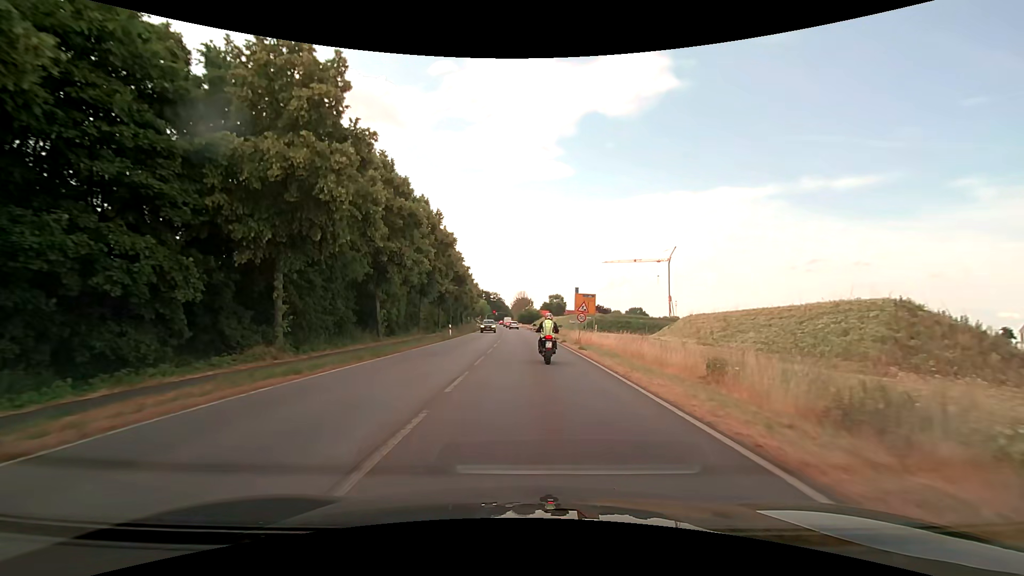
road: primary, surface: asphalt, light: Day
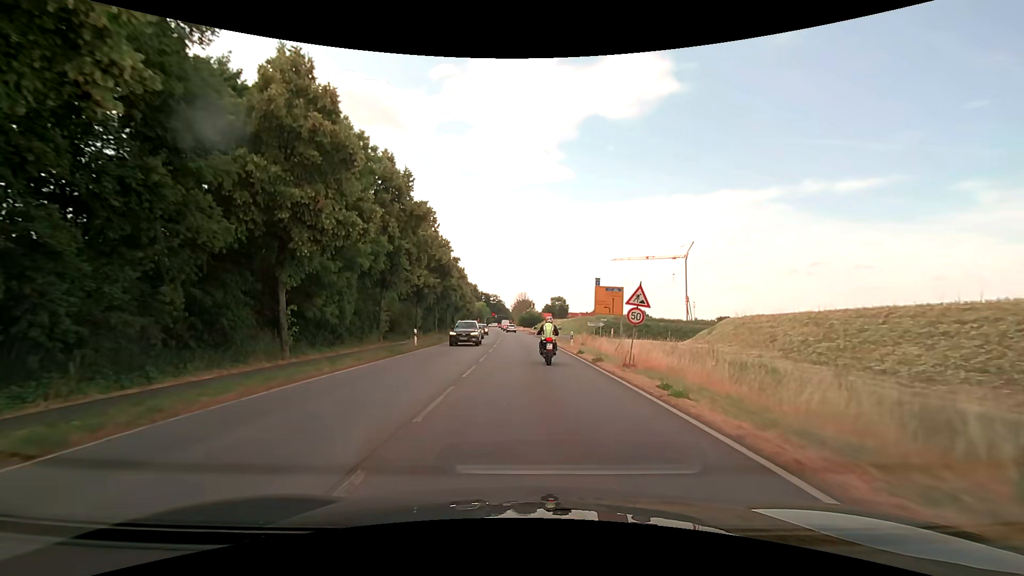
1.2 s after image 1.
(-0.1, +14.8) m; 0°
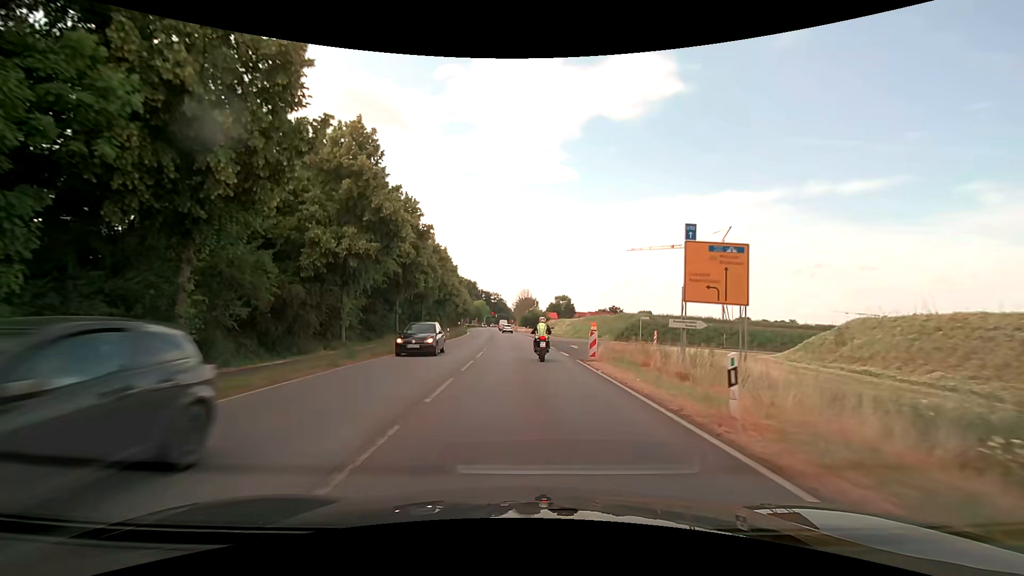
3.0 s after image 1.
(-0.1, +22.3) m; 0°
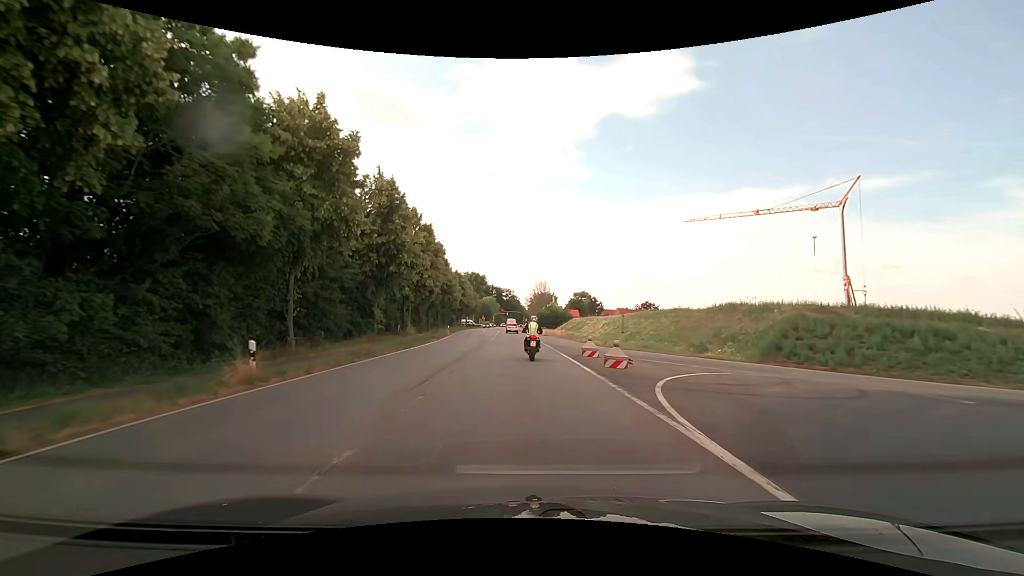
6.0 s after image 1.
(-0.5, +37.4) m; -2°
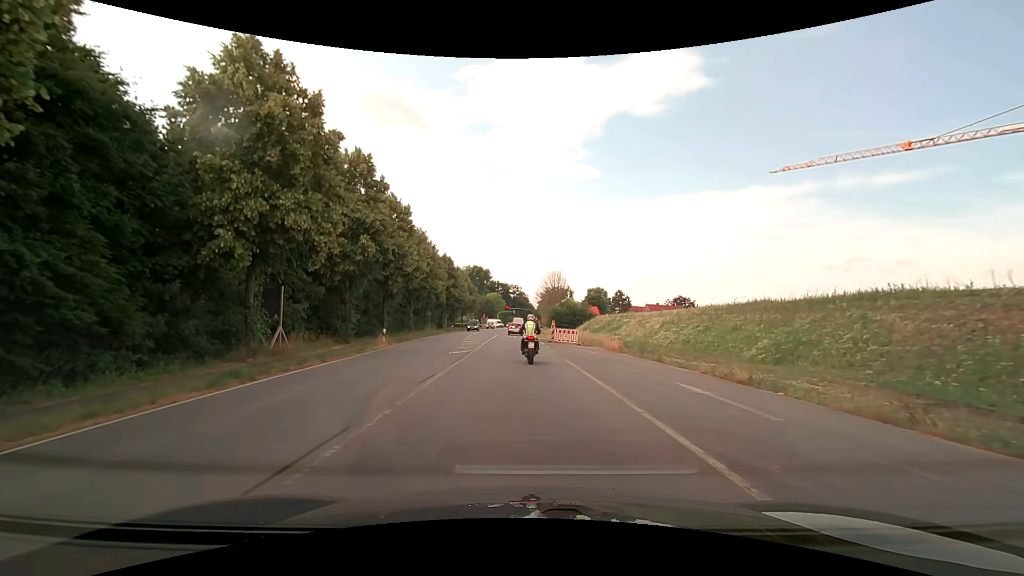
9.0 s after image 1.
(-0.2, +31.5) m; -1°
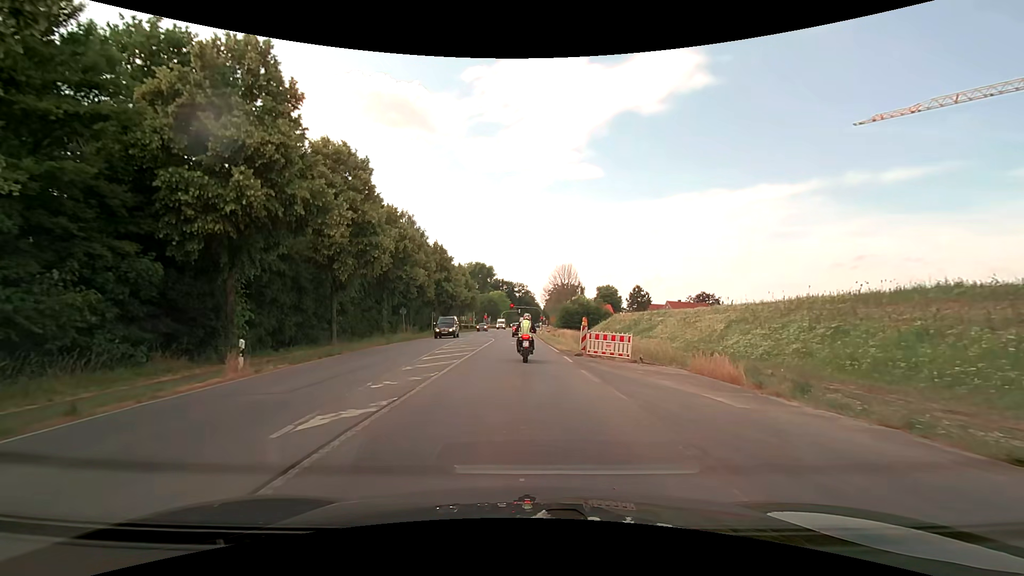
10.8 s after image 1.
(-0.2, +15.8) m; -1°
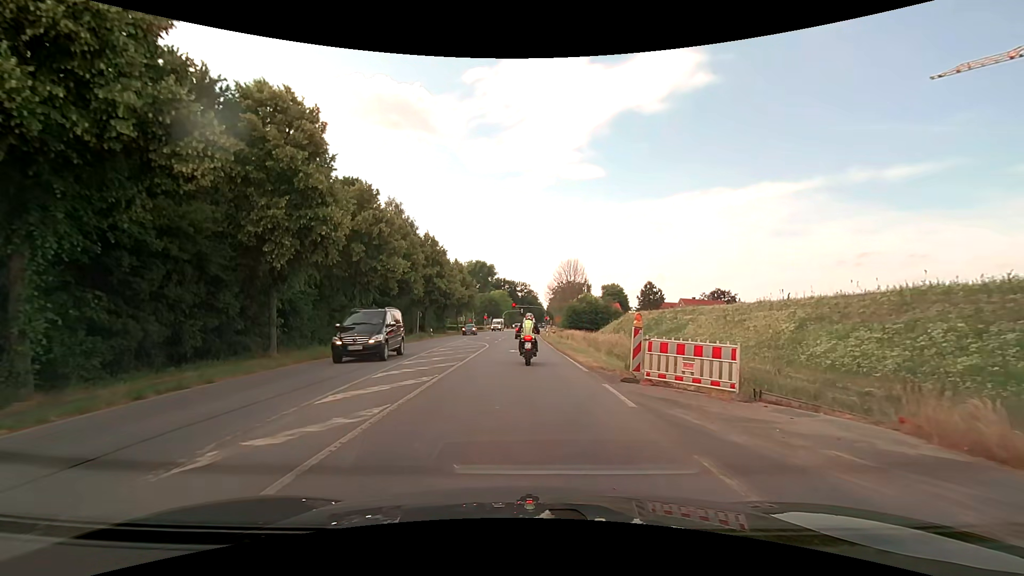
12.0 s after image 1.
(-0.1, +9.4) m; -1°
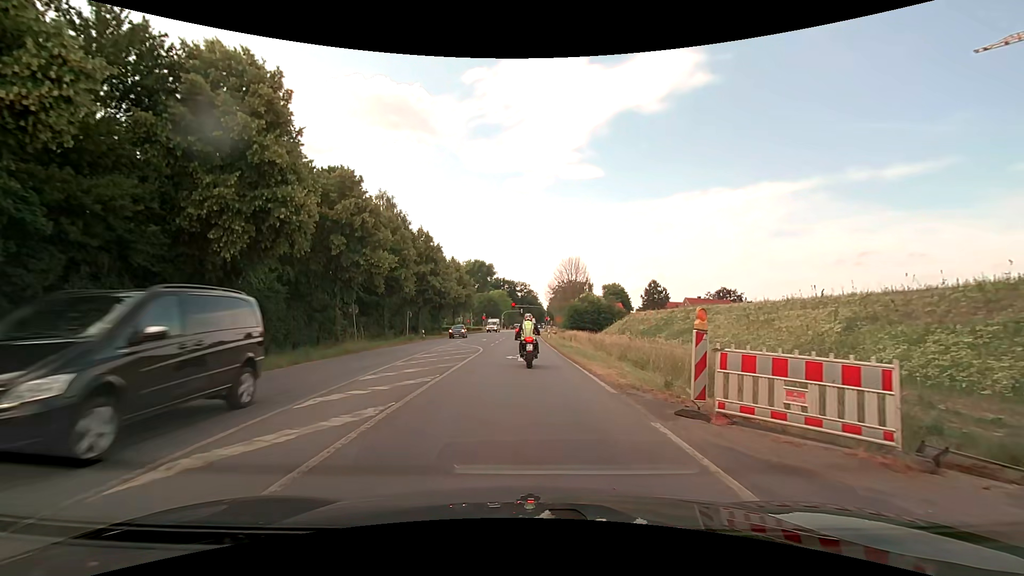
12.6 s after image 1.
(0.0, +4.2) m; 0°
(0, +10) (0, +20) (0, +30) (0, +40) (+1, +50) (+1, +60) (+1, +70) (+2, +80) (+2, +90) (+3, +100) m
